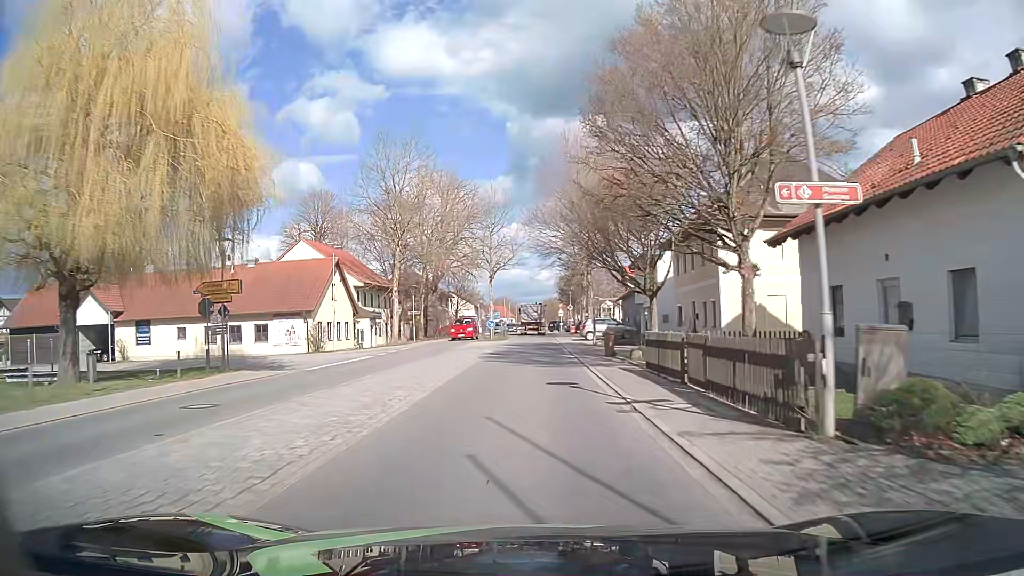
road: primary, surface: asphalt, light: Day
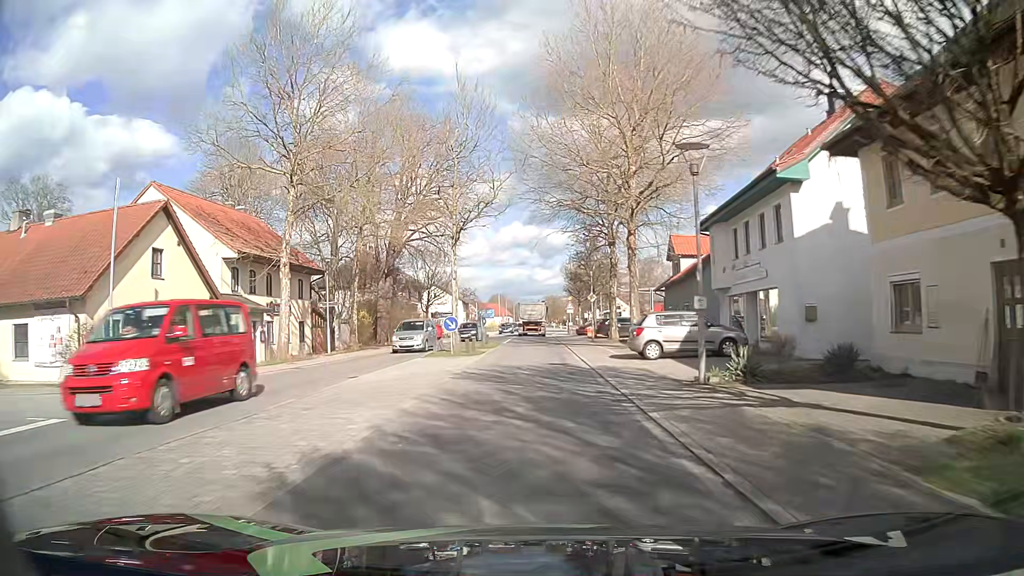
(0.0, +23.9) m; 0°
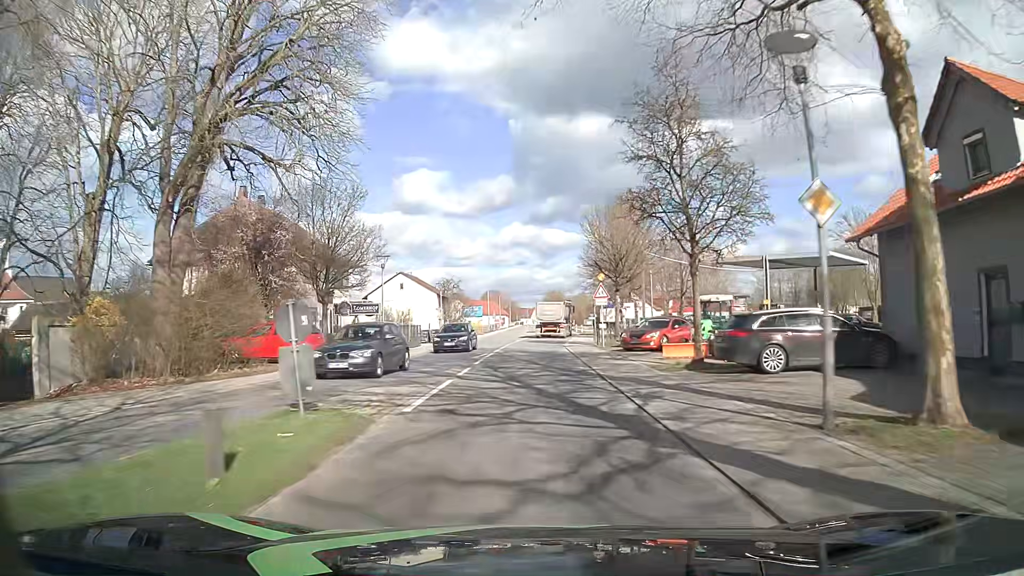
(+0.2, +31.7) m; 0°
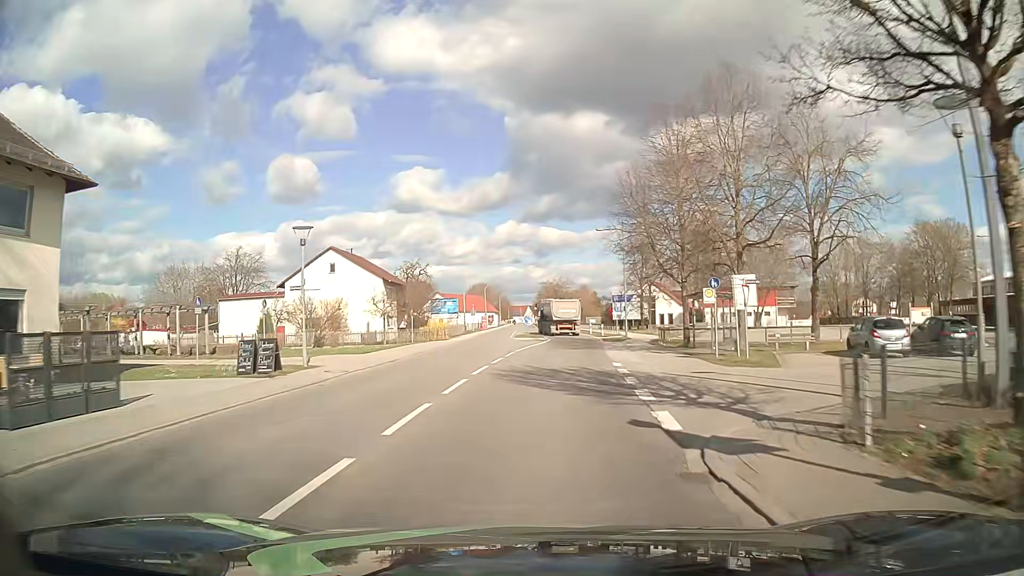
(+0.1, +31.7) m; 0°
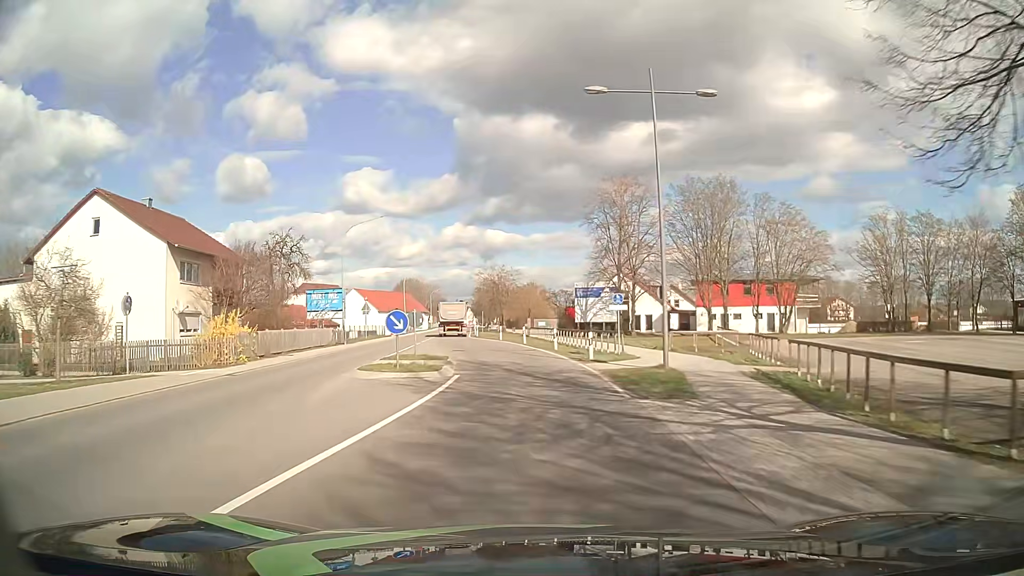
(+1.6, +31.7) m; +5°
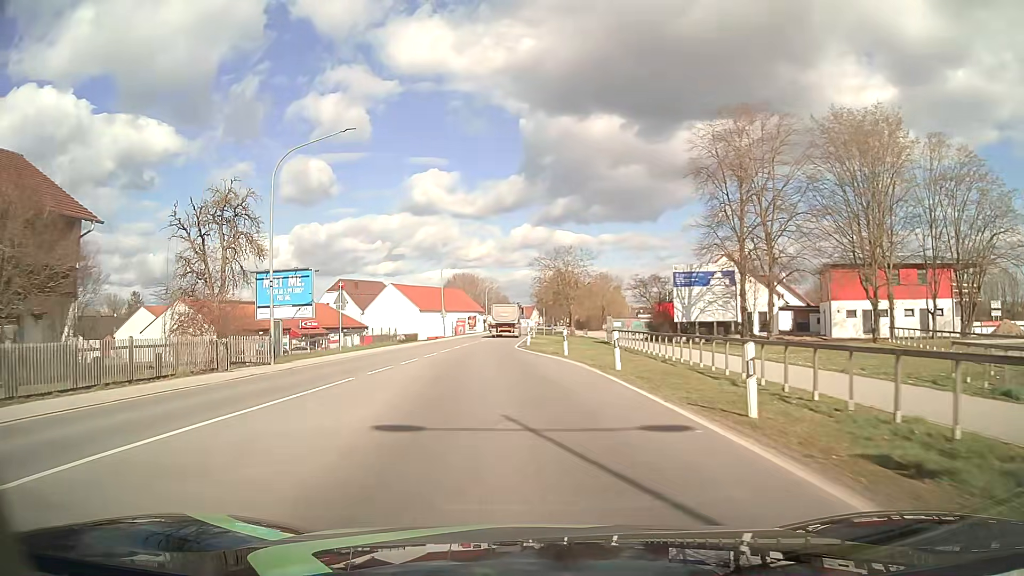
(-0.8, +23.8) m; -5°
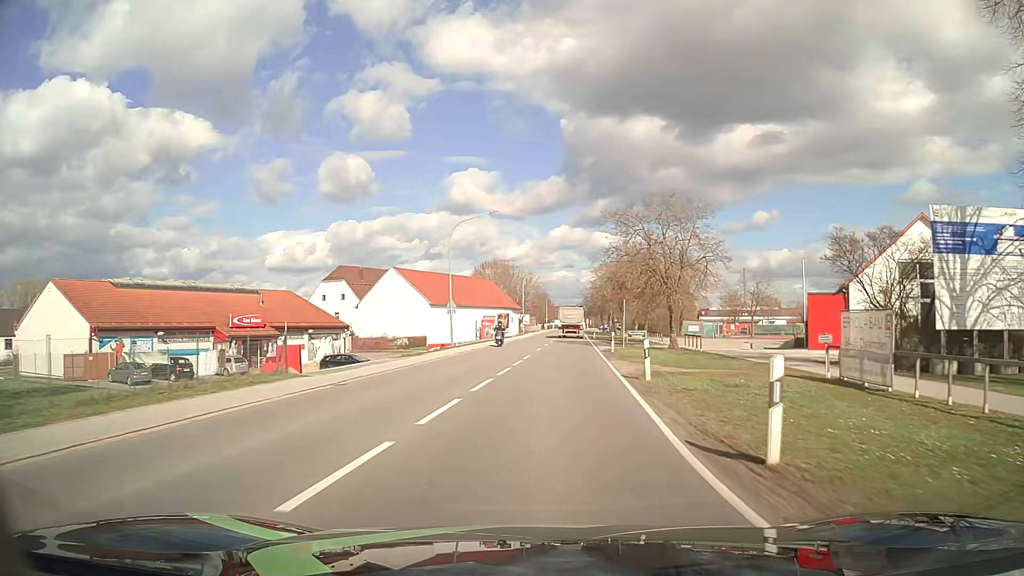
(-2.4, +31.5) m; -4°
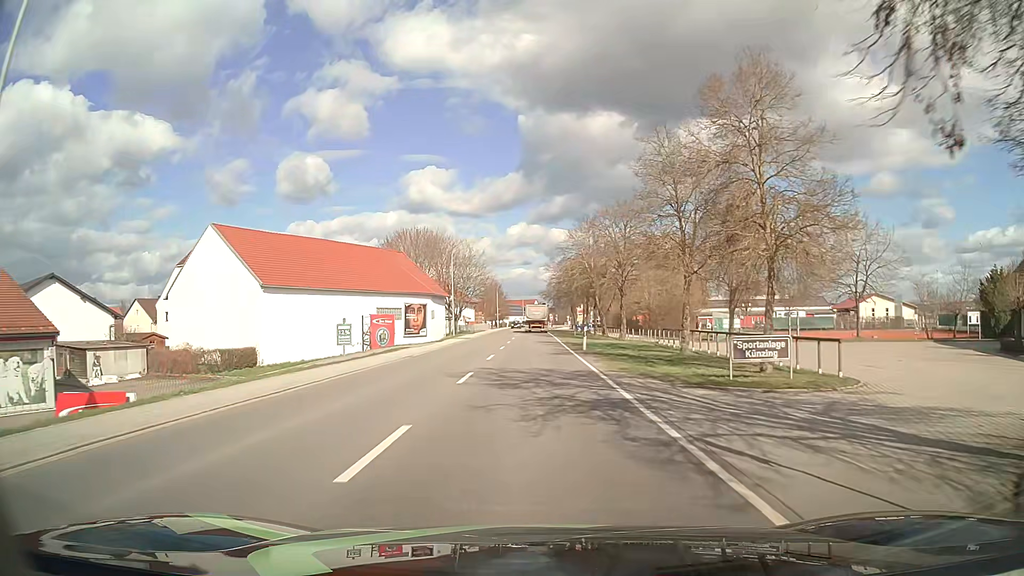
(+2.3, +39.6) m; +4°
(0, +10) (0, +20) (0, +30) (0, +40) (0, +50) (0, +60) (0, +70) (0, +80) (0, +90) (+1, +100) m
